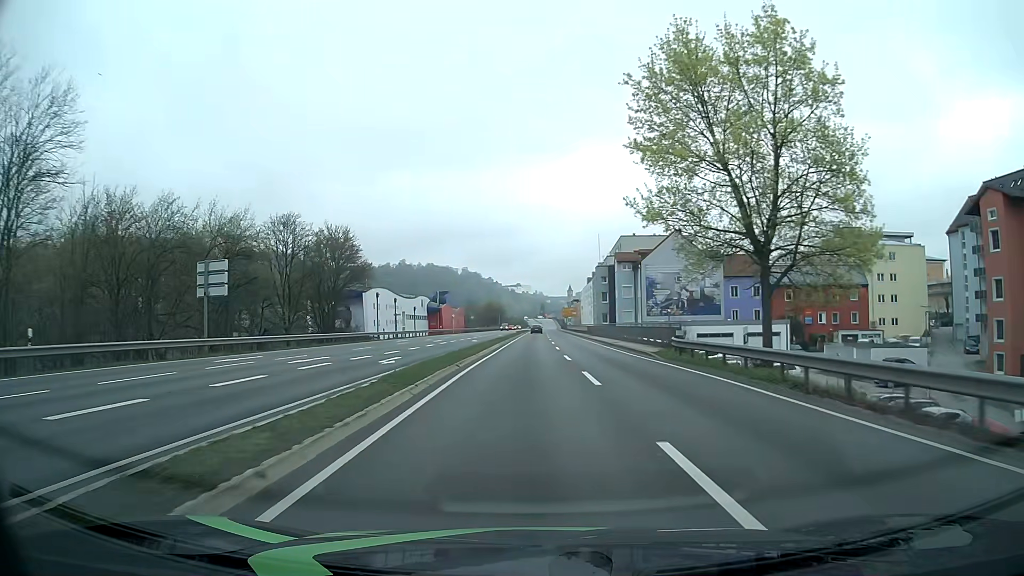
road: primary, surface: asphalt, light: Day
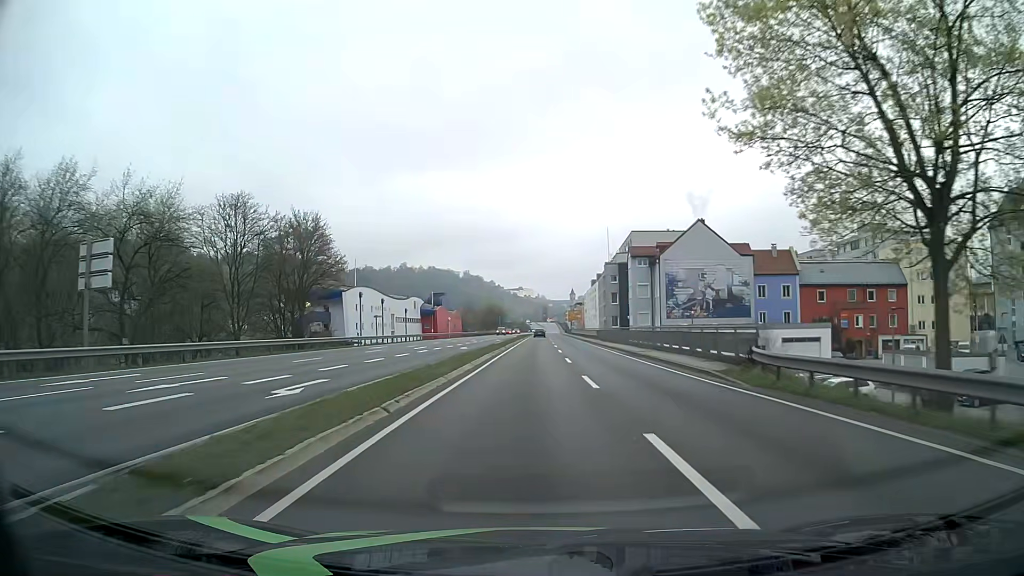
(-0.1, +10.4) m; -1°
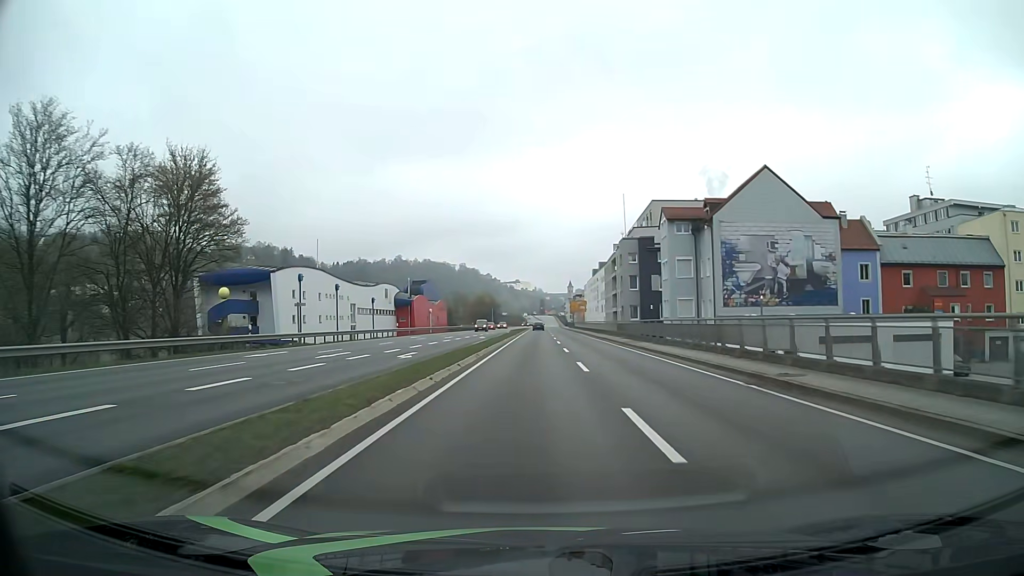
(+0.1, +21.1) m; 0°
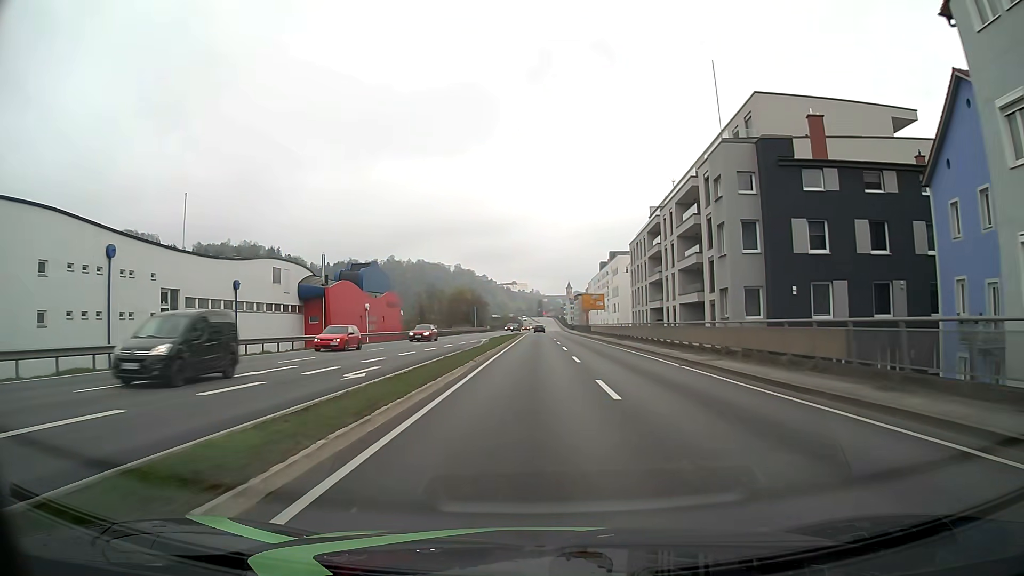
(+0.2, +42.3) m; 0°
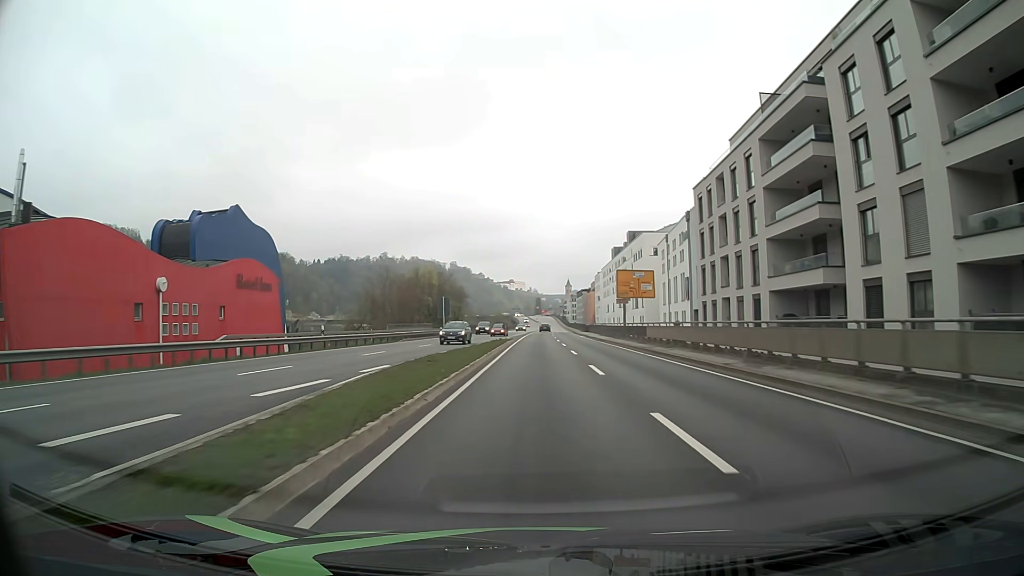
(+0.1, +42.4) m; +1°
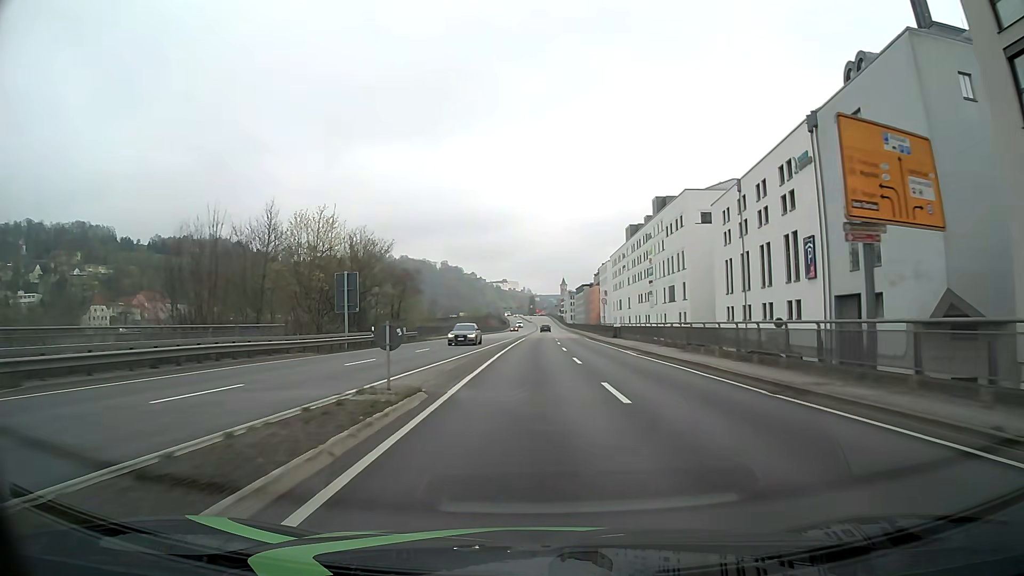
(+0.1, +42.5) m; 0°
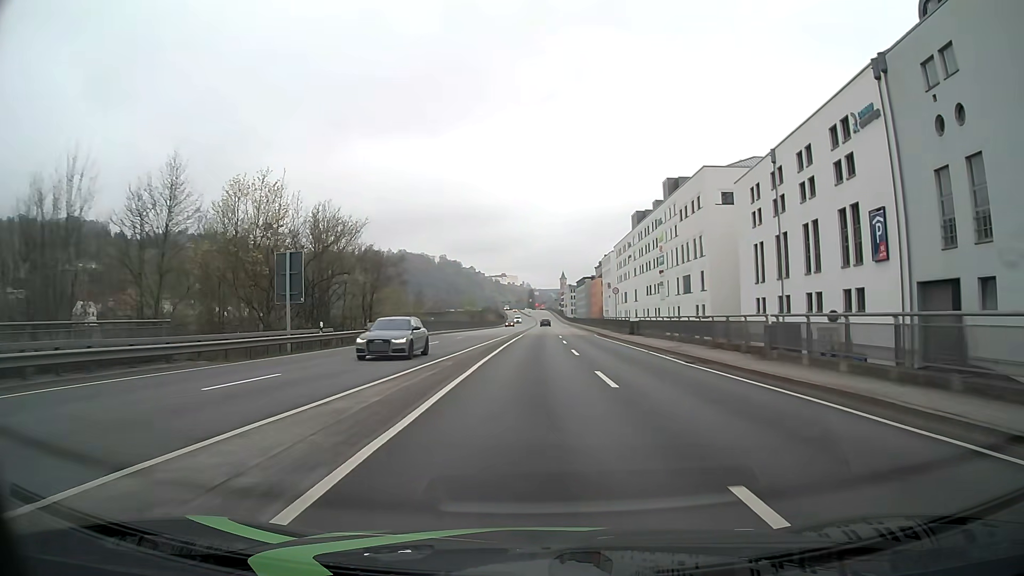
(0.0, +10.4) m; 0°
